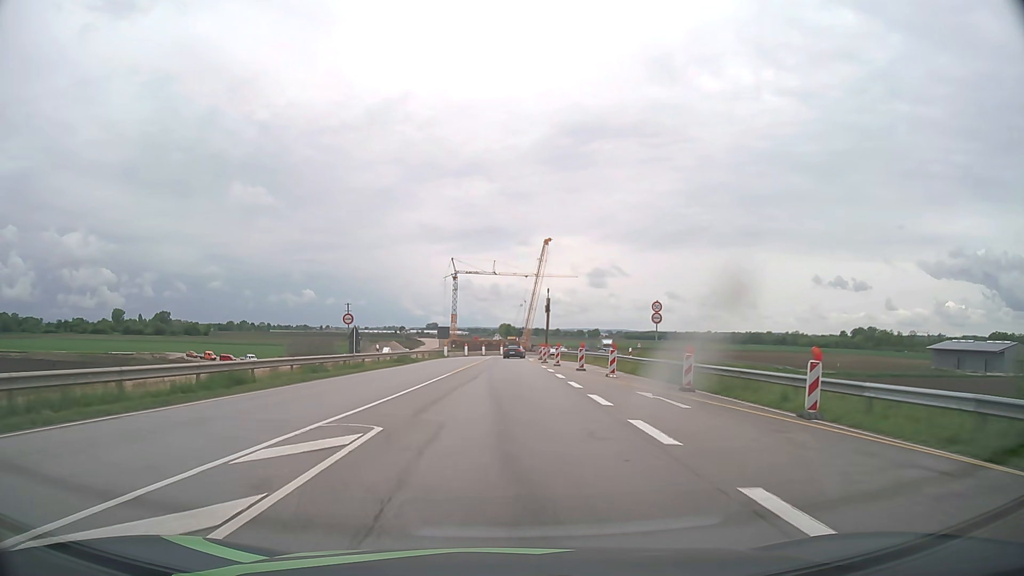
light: Day
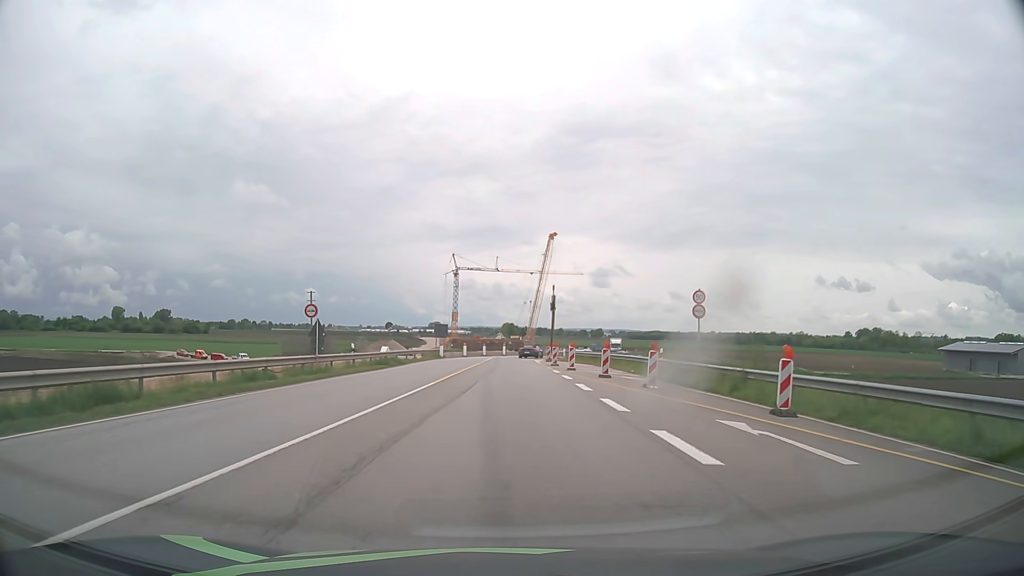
(-0.1, +7.7) m; -1°
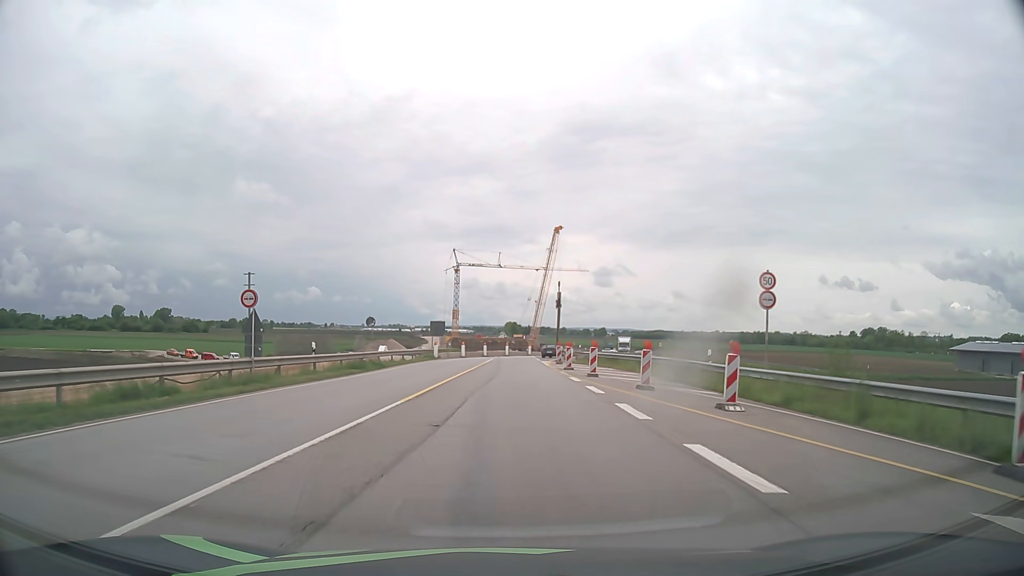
(0.0, +7.7) m; 0°
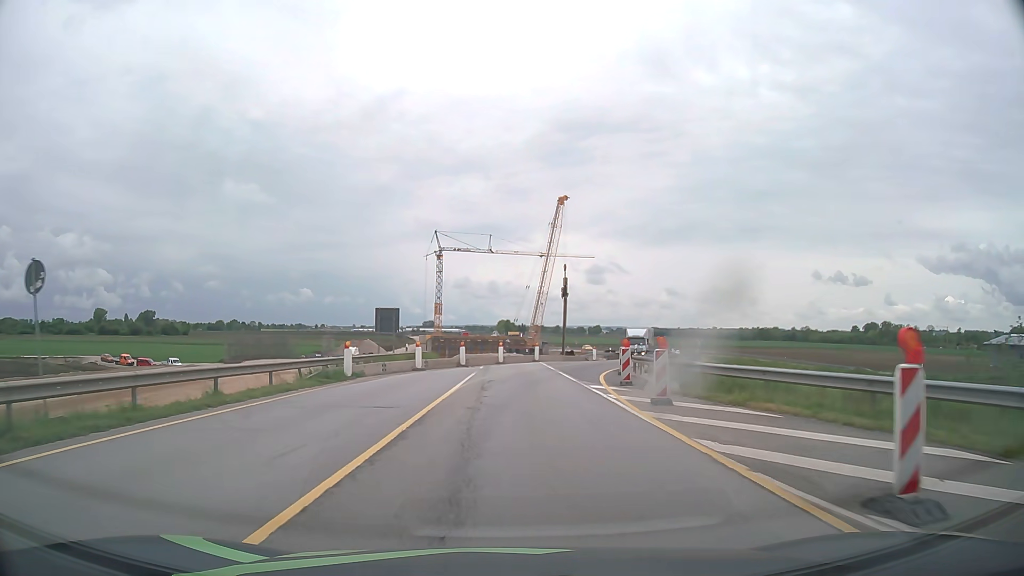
(+0.1, +30.5) m; +1°
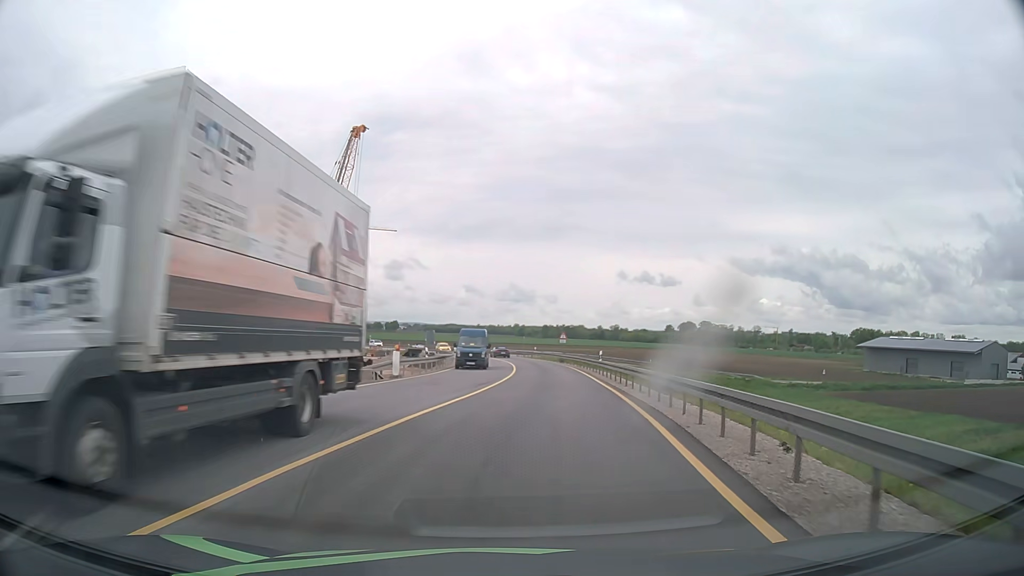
(+4.3, +37.6) m; +17°
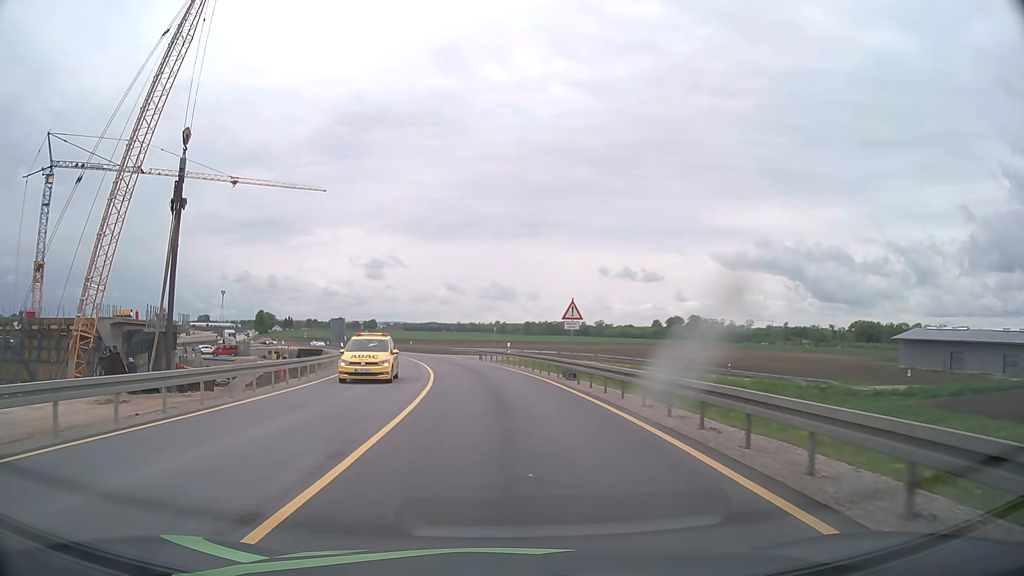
(+2.1, +38.2) m; +1°
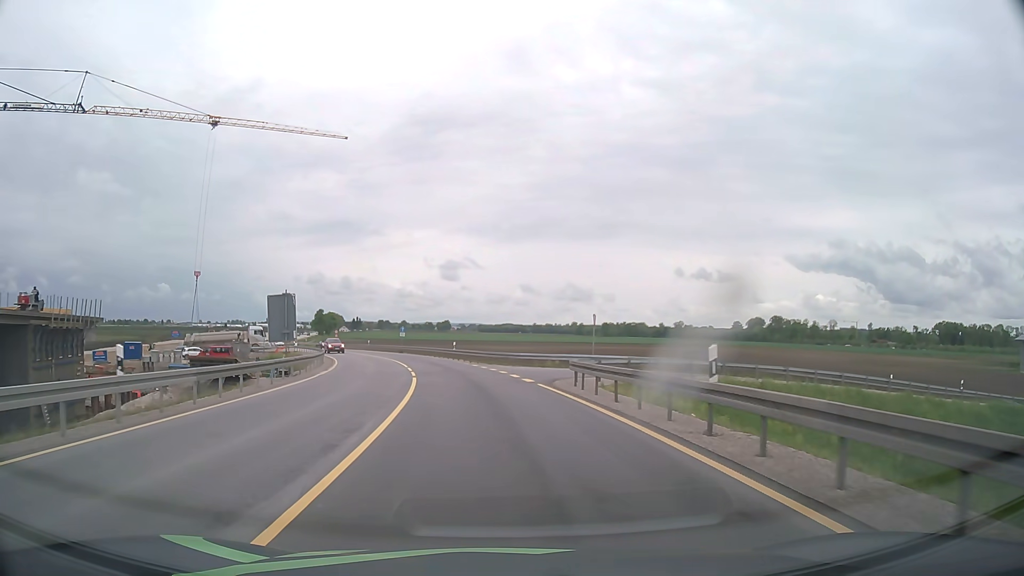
(-1.6, +30.5) m; -6°
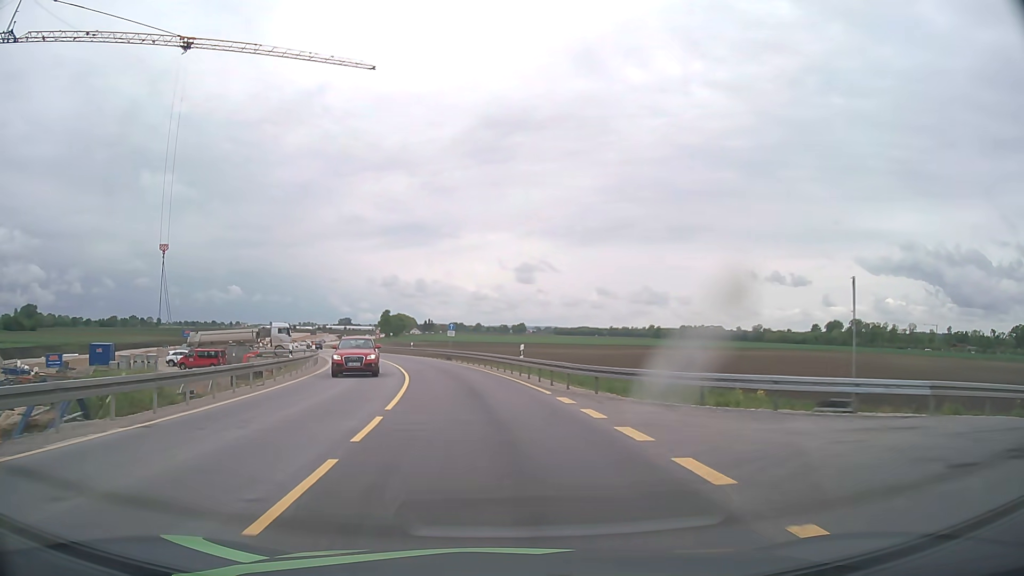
(-1.3, +22.8) m; -7°
(0, +10) (-1, +20) (-2, +30) (-4, +40) (-7, +49) (-10, +59) (-13, +68) (-17, +78) (-21, +87) (-25, +96) m
